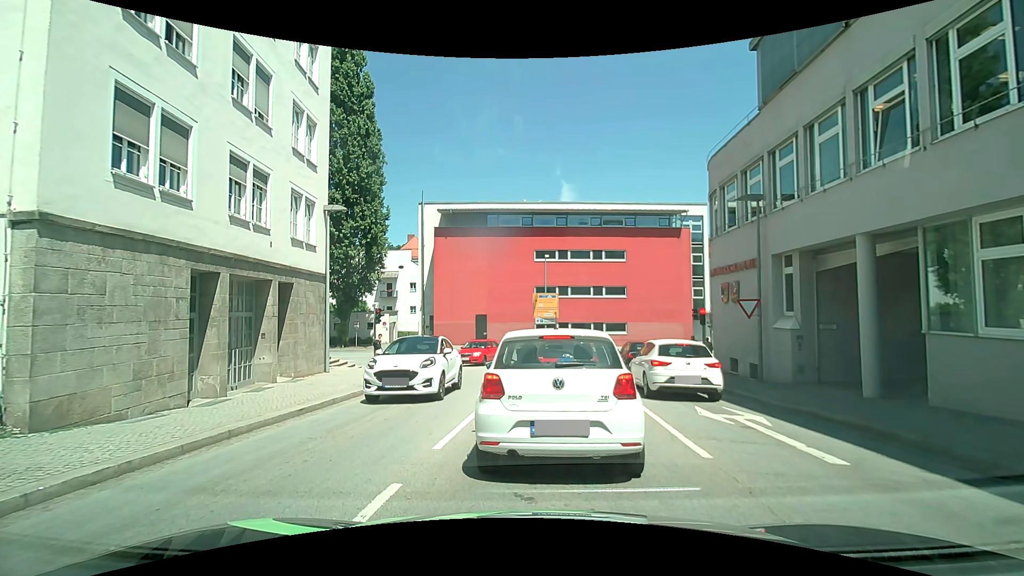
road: tertiary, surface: asphalt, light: Day
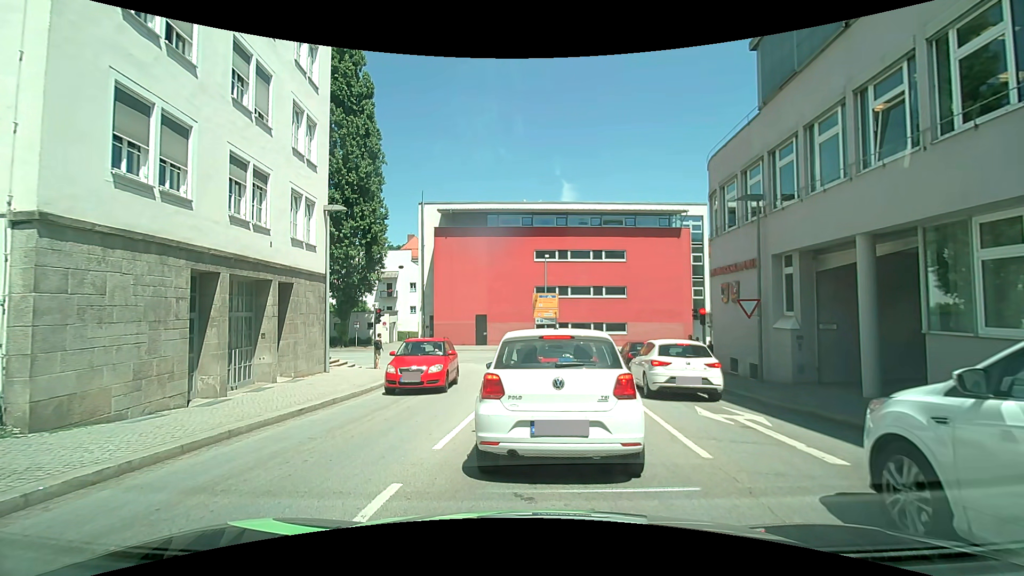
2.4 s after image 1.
(0.0, 0.0) m; 0°
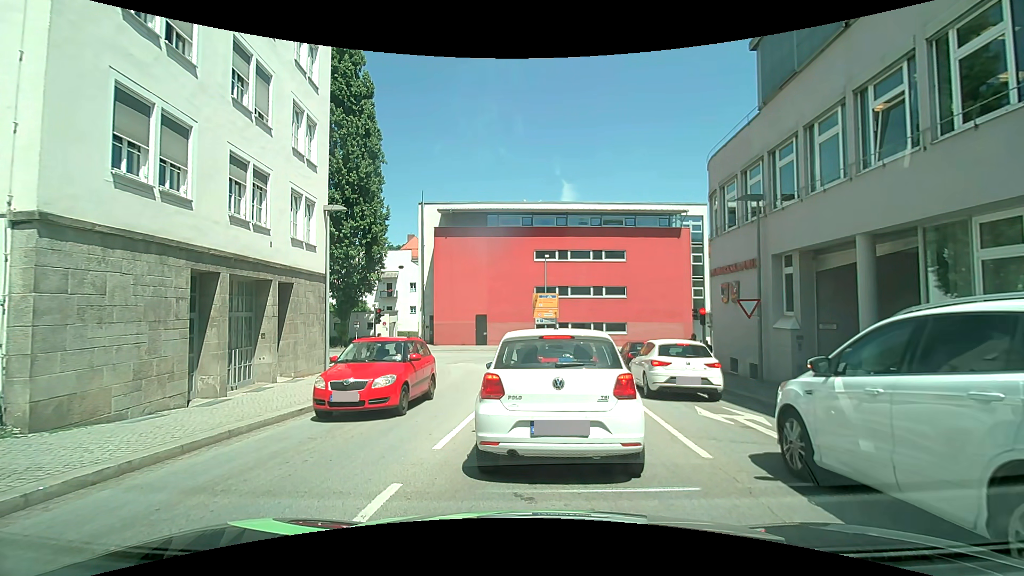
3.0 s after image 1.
(0.0, 0.0) m; 0°
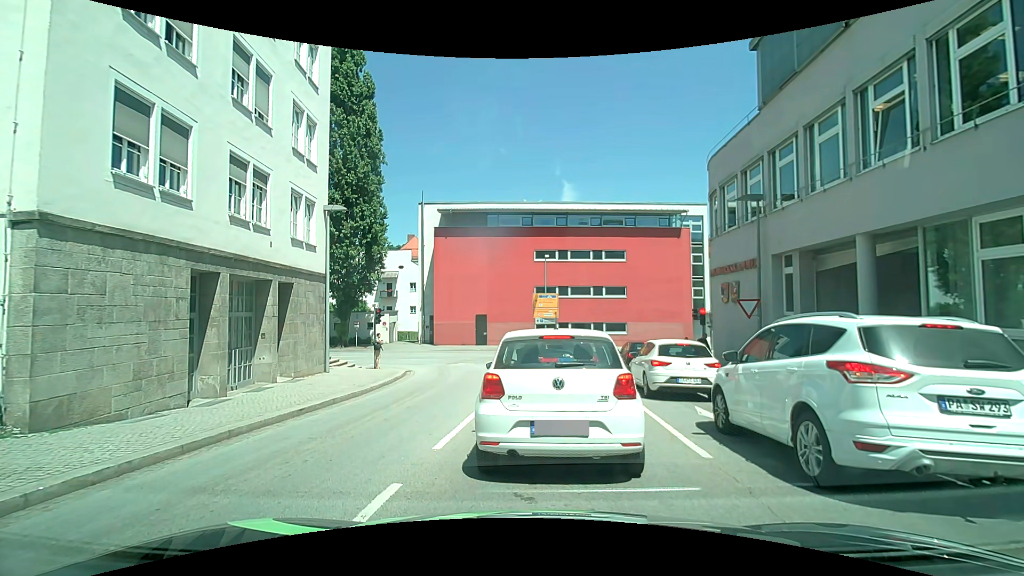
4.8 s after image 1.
(0.0, 0.0) m; 0°
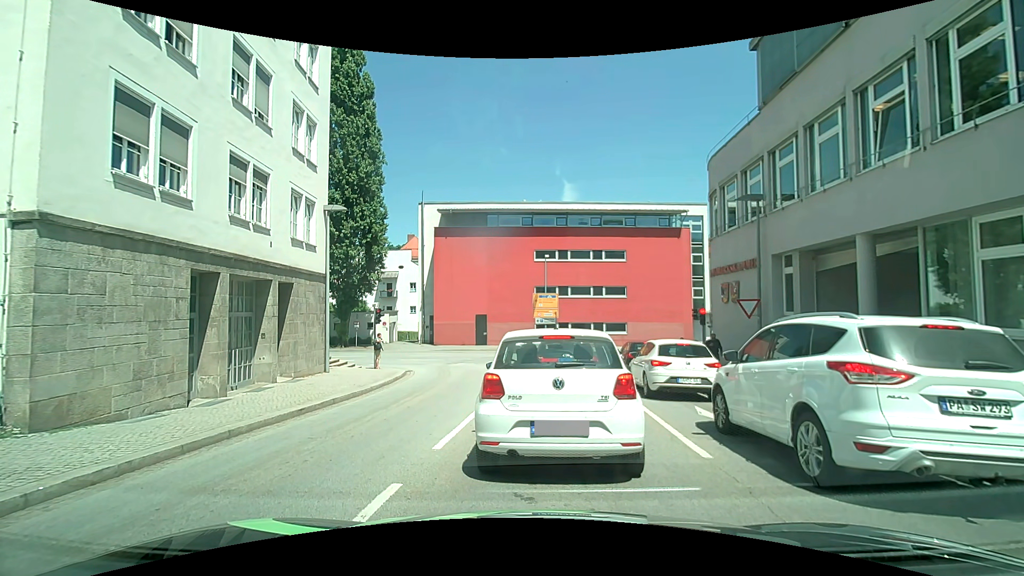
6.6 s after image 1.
(0.0, 0.0) m; 0°
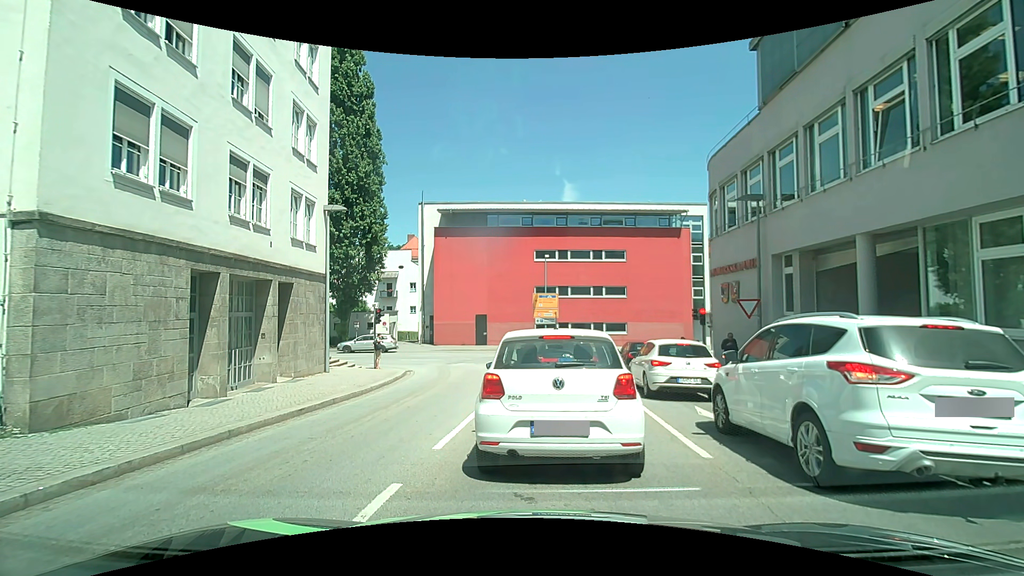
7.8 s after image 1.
(0.0, 0.0) m; 0°
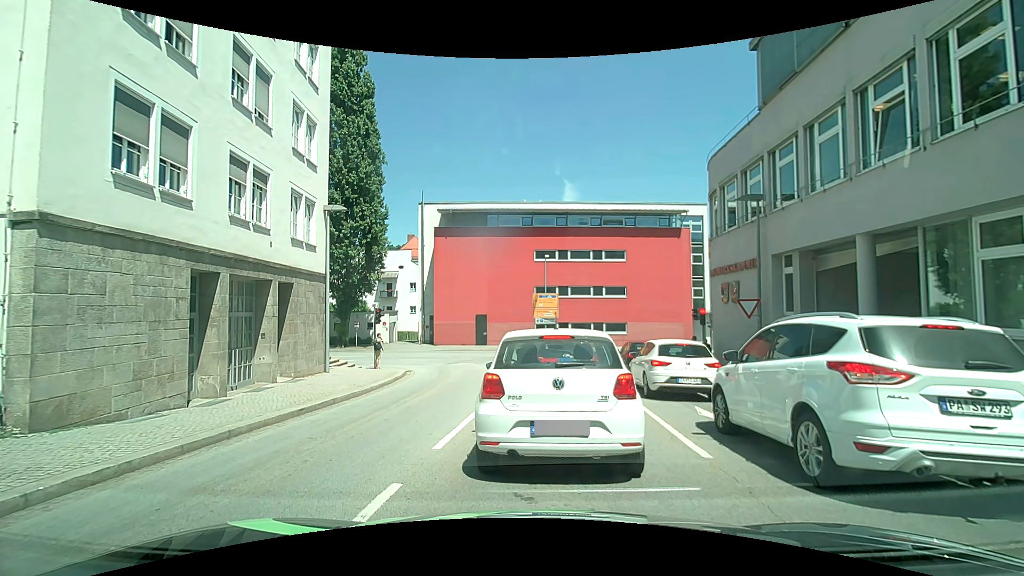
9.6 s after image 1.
(0.0, 0.0) m; 0°
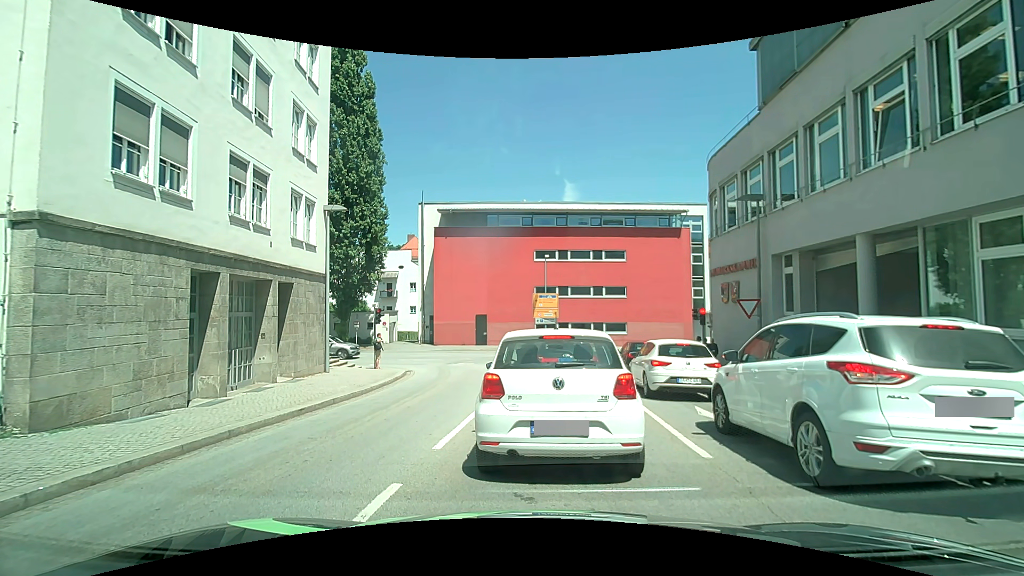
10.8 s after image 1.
(0.0, 0.0) m; 0°
